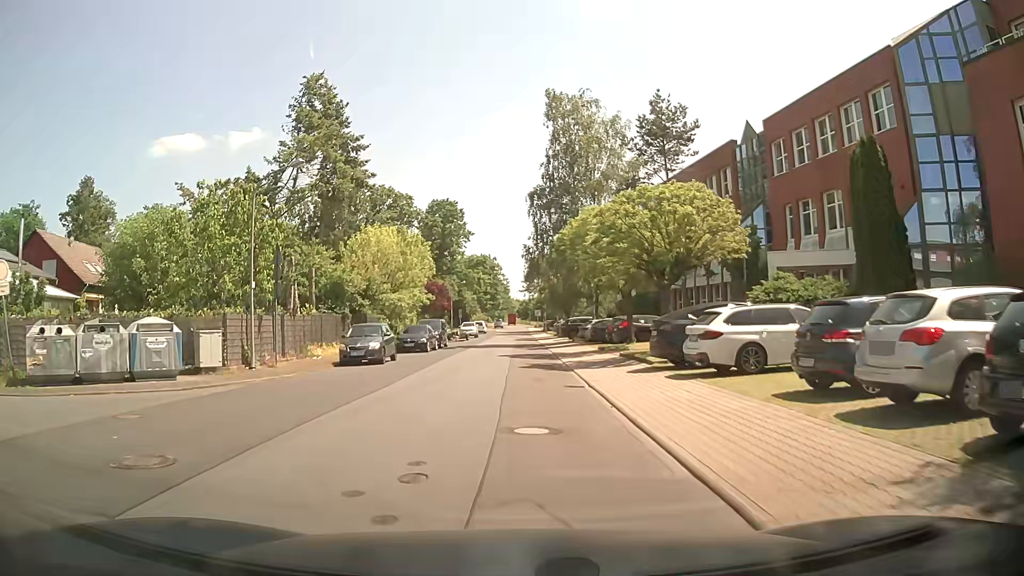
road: unclassified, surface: asphalt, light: Day
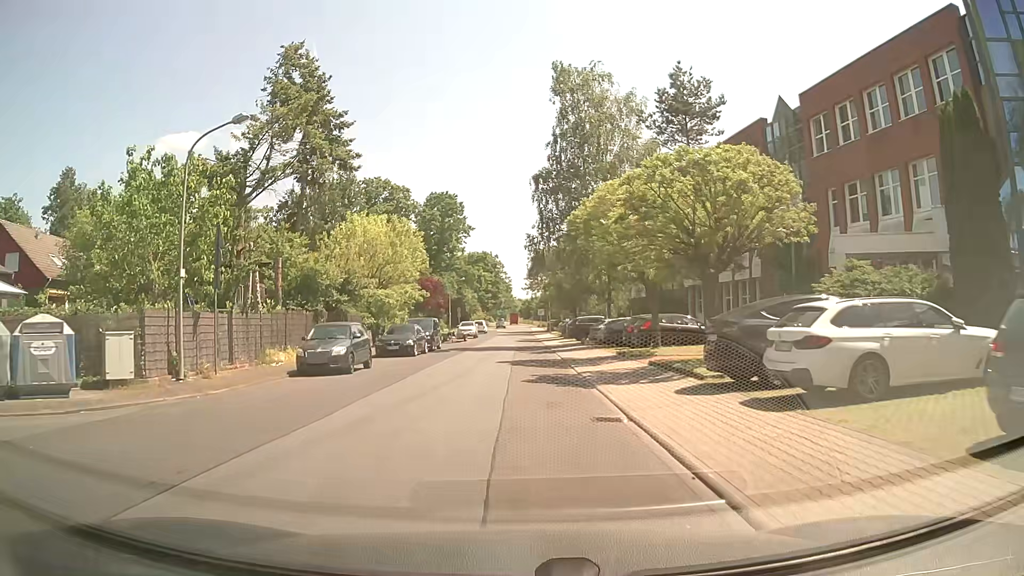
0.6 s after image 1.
(0.0, +5.1) m; 0°
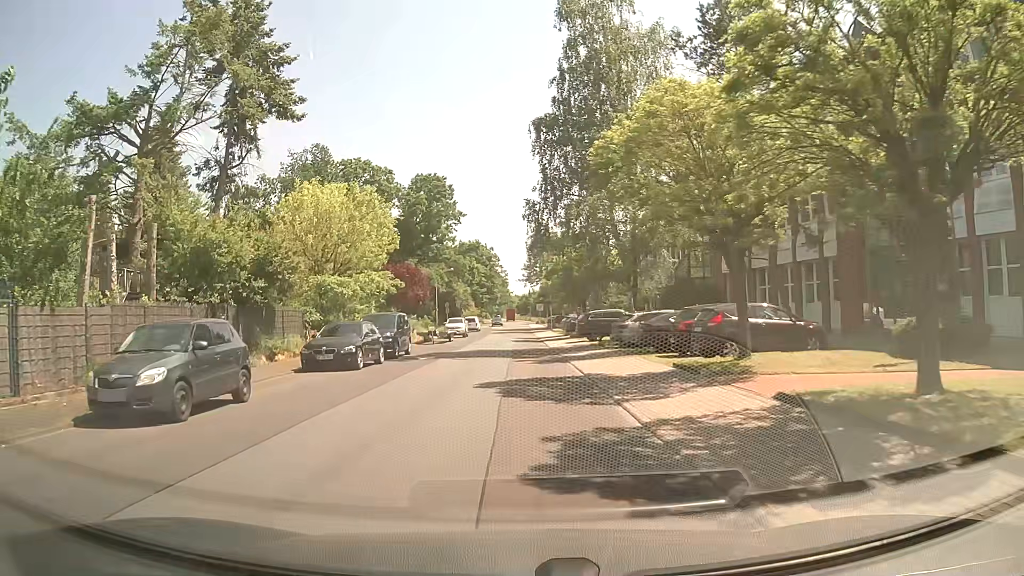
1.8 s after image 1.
(0.0, +10.2) m; 0°
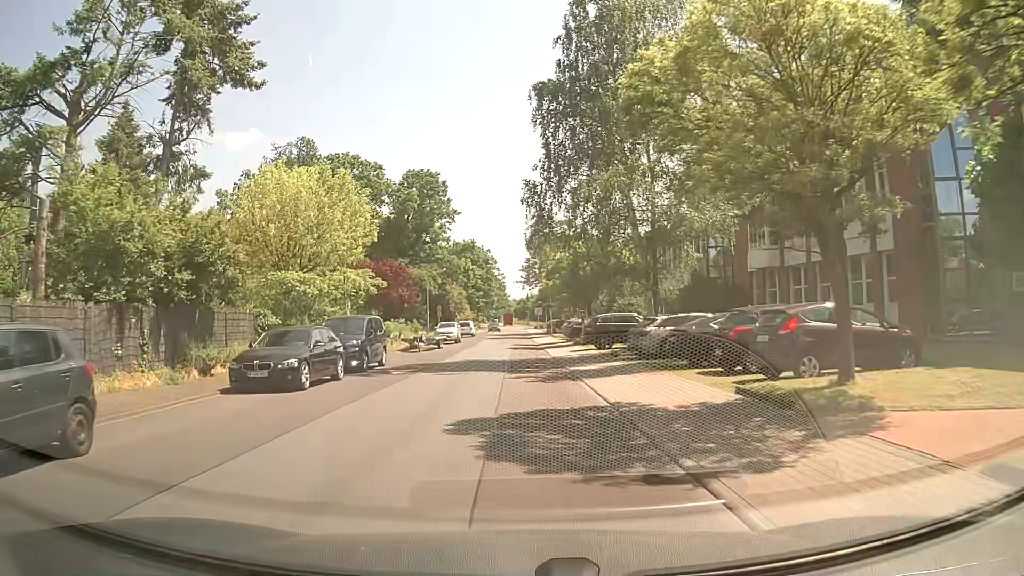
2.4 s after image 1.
(0.0, +5.0) m; 0°
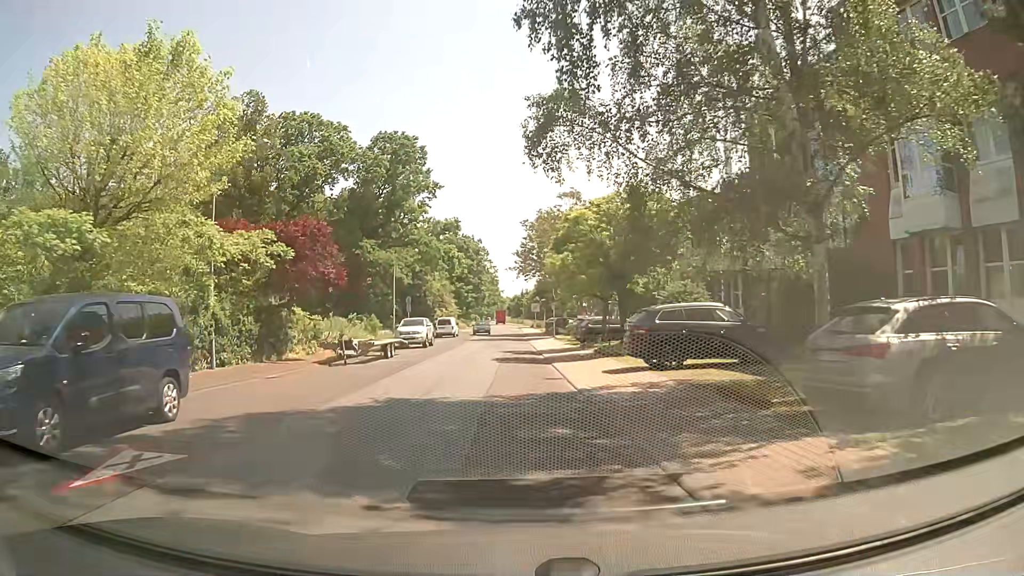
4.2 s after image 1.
(+0.1, +15.0) m; +1°
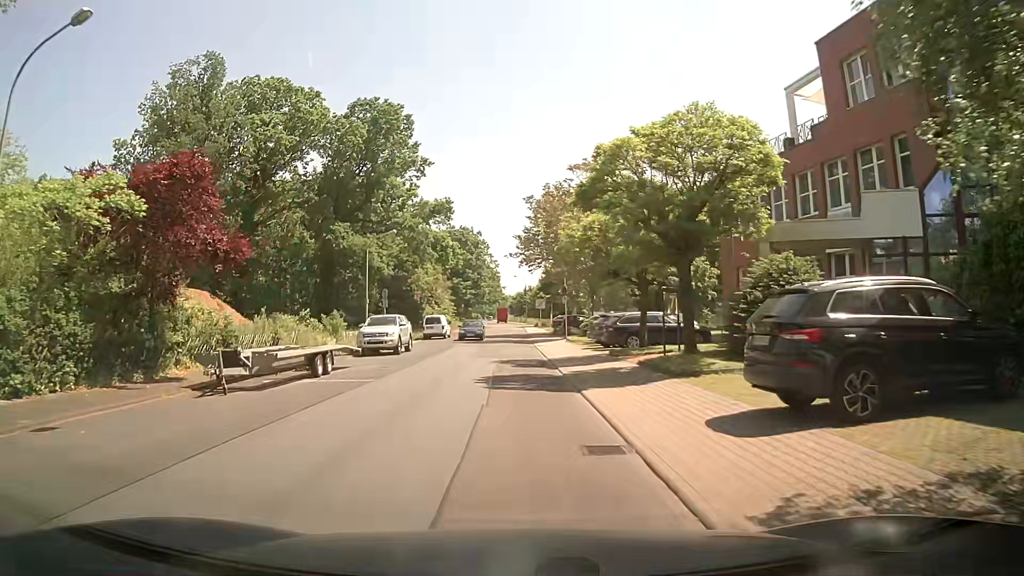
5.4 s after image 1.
(0.0, +9.9) m; 0°
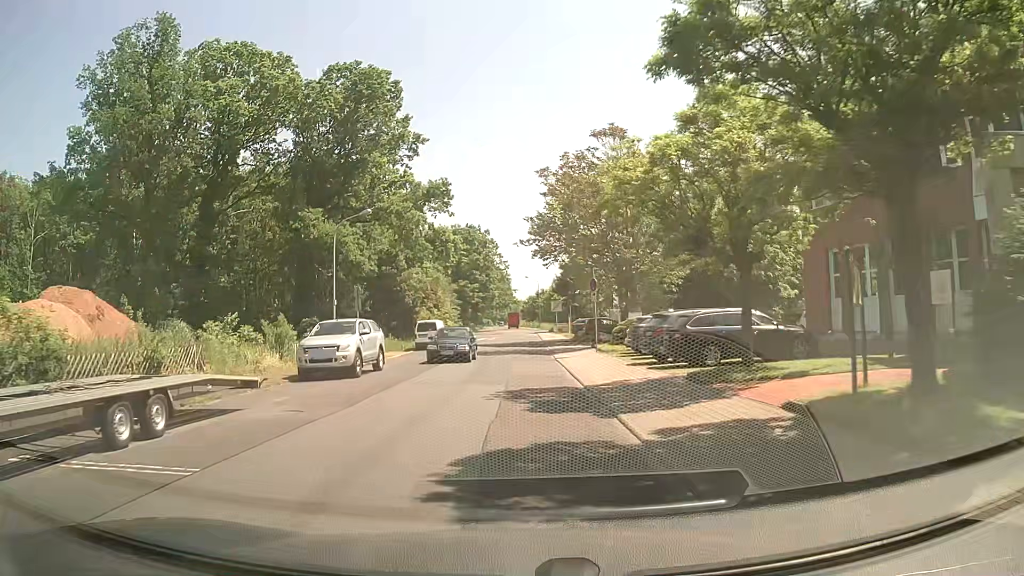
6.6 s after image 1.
(-0.1, +9.7) m; -1°
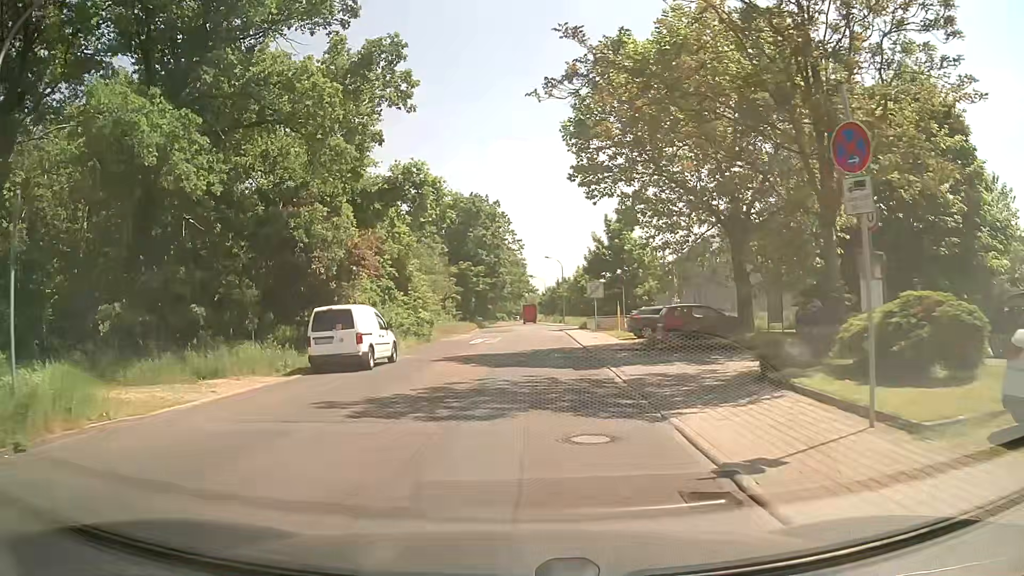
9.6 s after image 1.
(-0.2, +23.3) m; -1°
(0, +10) (0, +20) (0, +30) (+1, +40) (+1, +50) (0, +60) (0, +70) (0, +80) (-1, +90) (-1, +100) m
